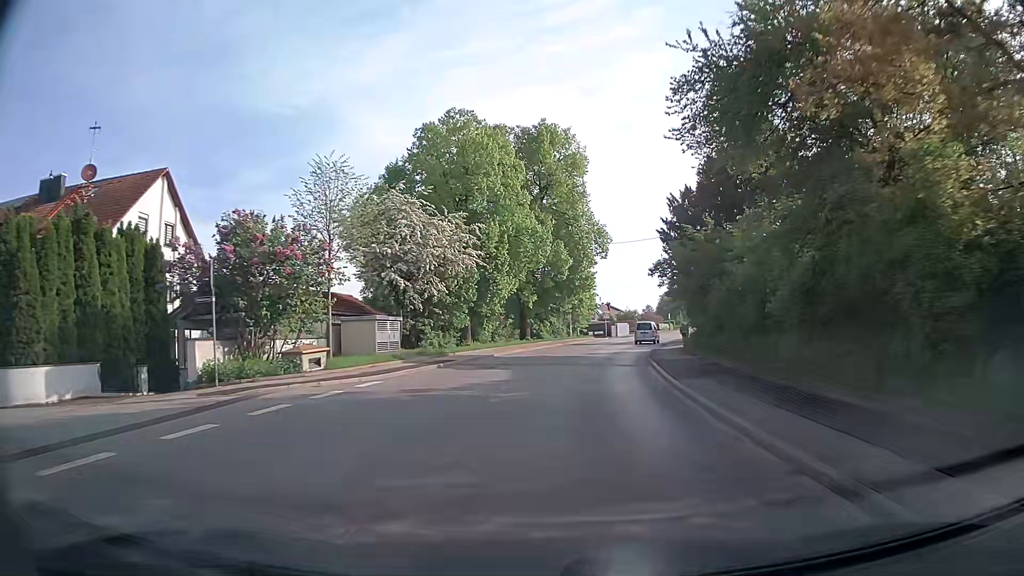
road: secondary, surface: asphalt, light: Day
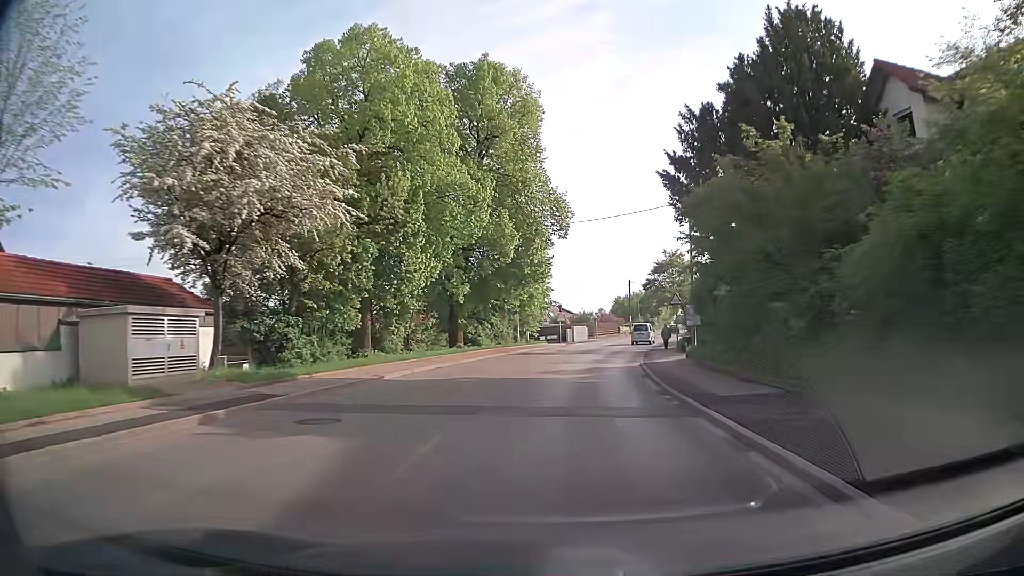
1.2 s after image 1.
(+0.4, +14.3) m; +4°
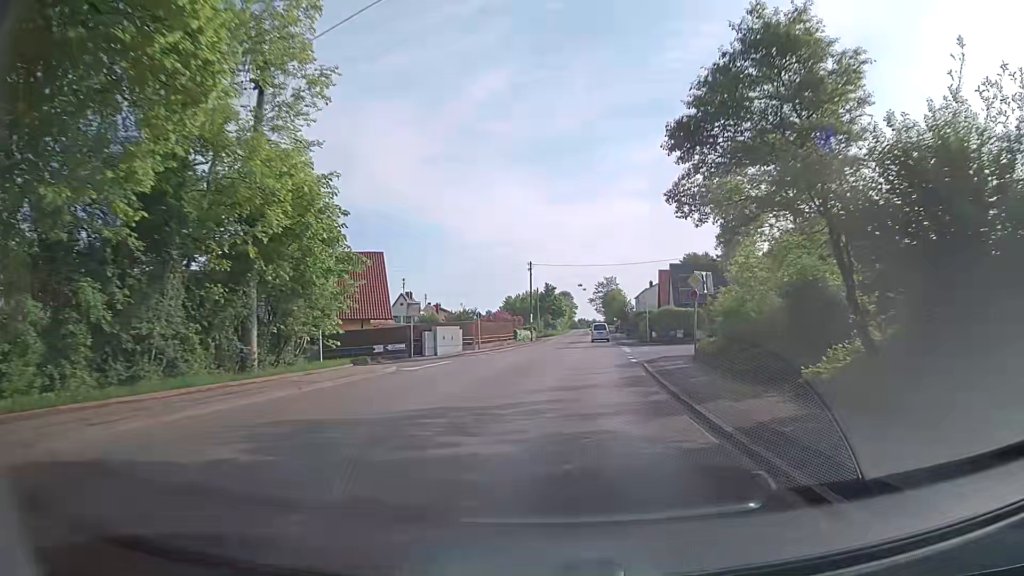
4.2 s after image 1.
(+2.8, +35.6) m; +9°
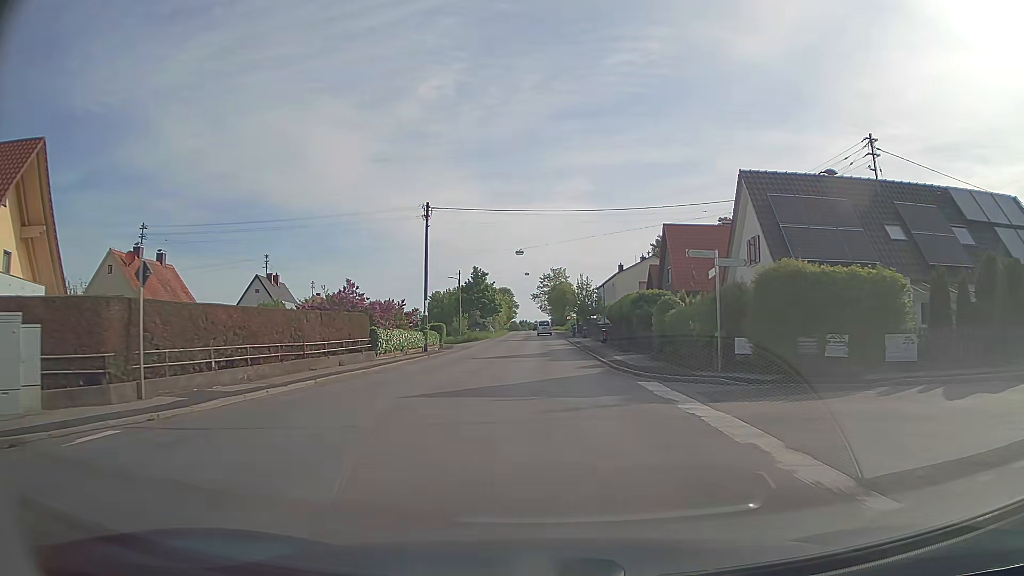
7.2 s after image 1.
(+2.1, +35.6) m; +5°
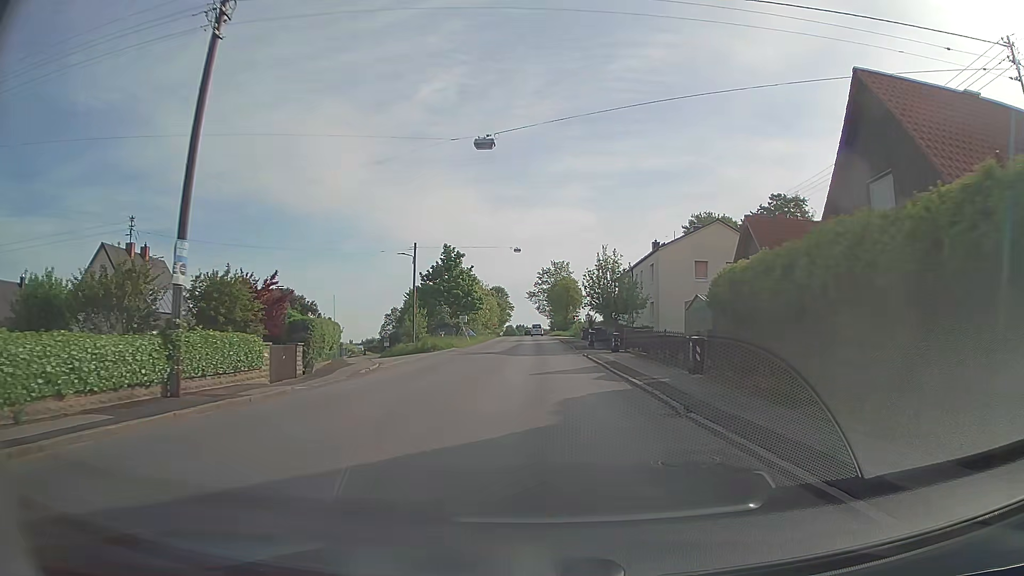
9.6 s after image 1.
(+0.1, +28.0) m; 0°
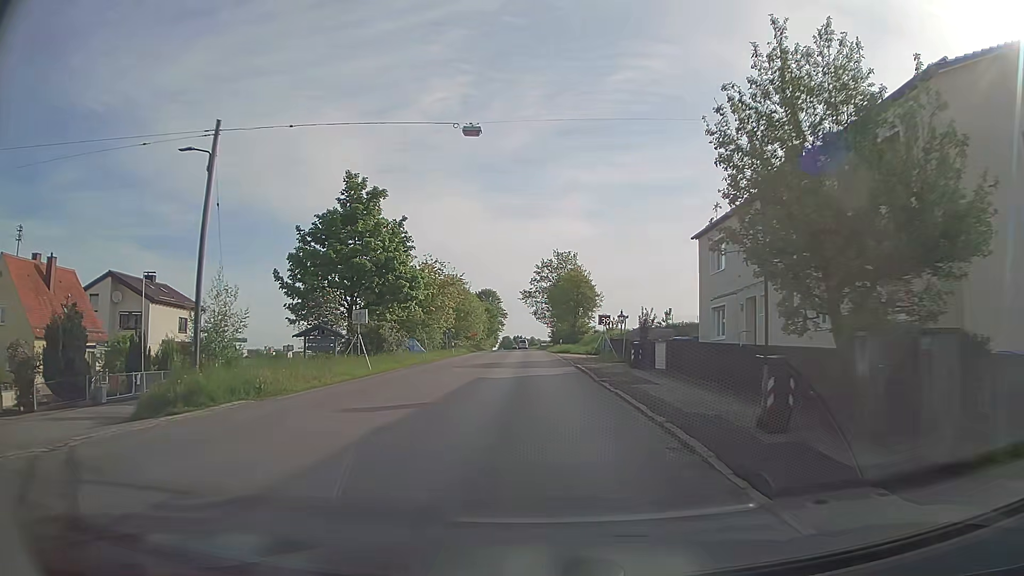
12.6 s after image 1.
(+0.3, +34.4) m; +1°
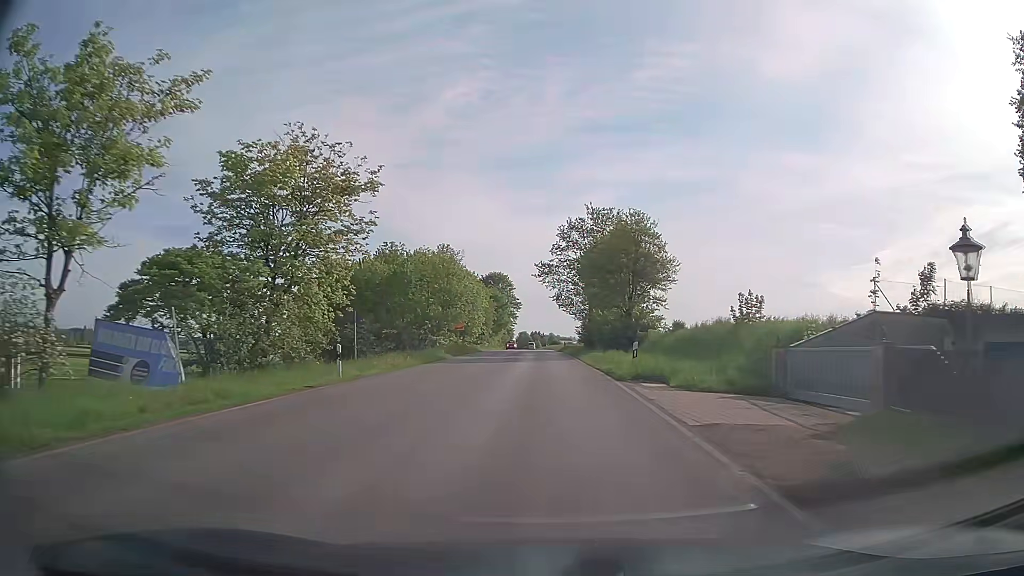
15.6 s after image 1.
(-1.2, +34.8) m; -3°
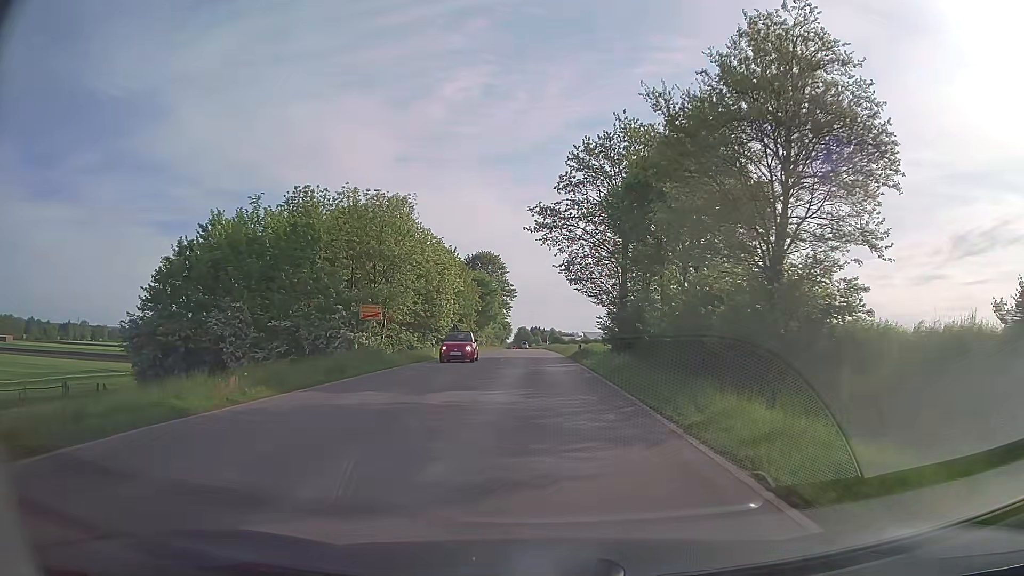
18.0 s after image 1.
(+0.1, +28.9) m; 0°
(0, +10) (0, +20) (0, +30) (-1, +40) (-1, +50) (-1, +60) (-1, +70) (-2, +80) (-2, +90) (-3, +100) m
